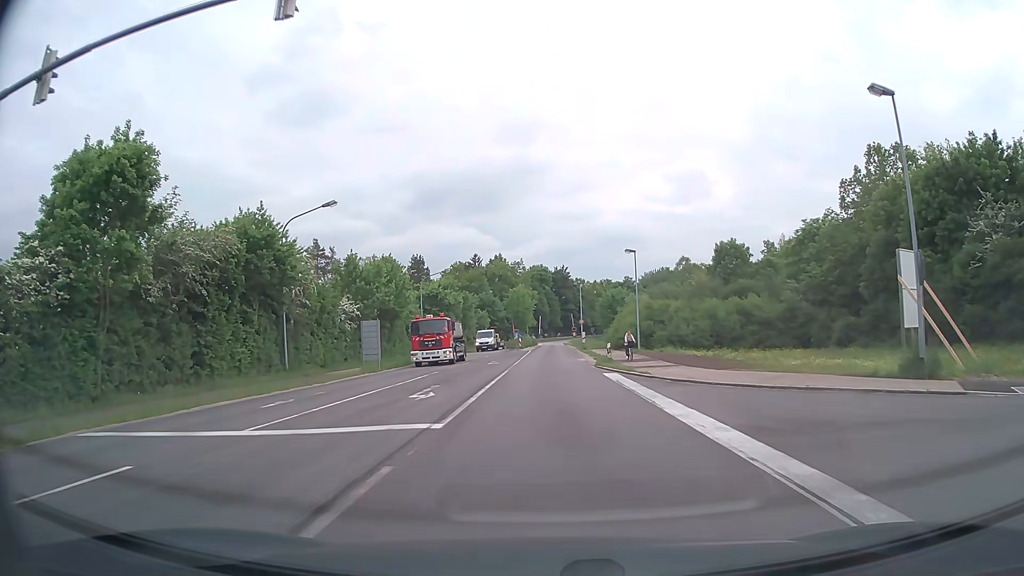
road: secondary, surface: asphalt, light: Day
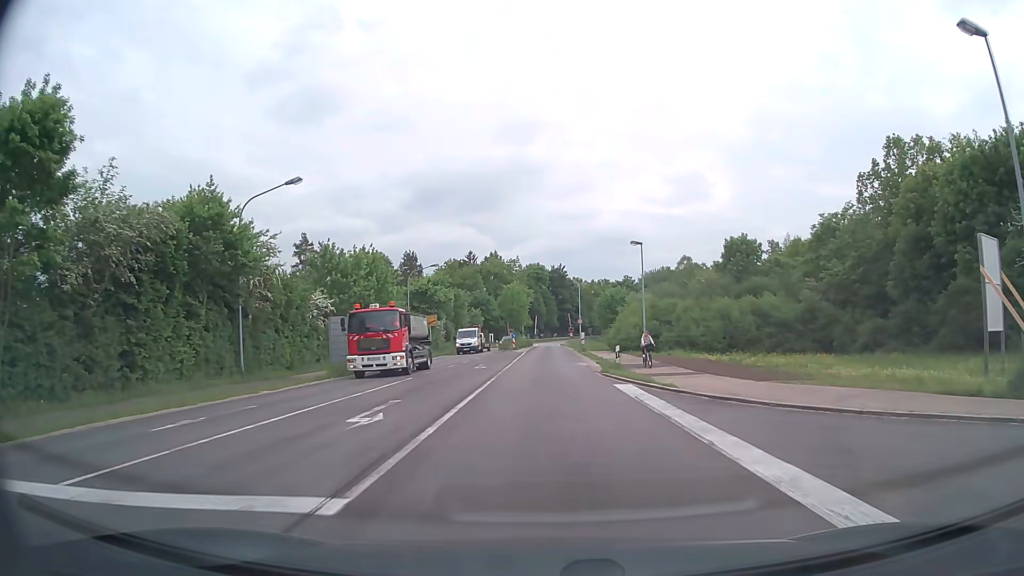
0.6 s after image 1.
(0.0, +5.1) m; 0°
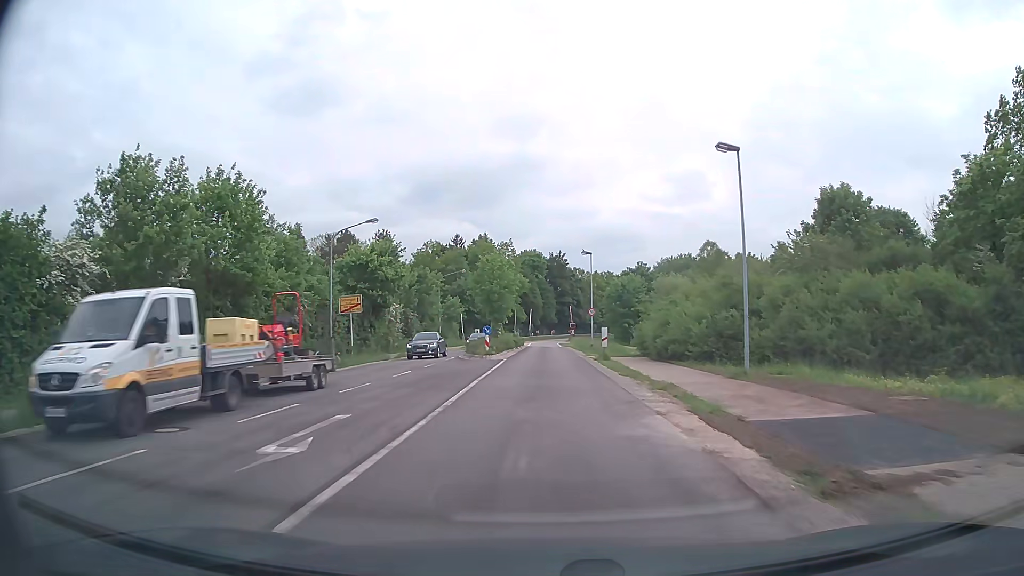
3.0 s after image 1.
(+0.3, +24.0) m; +1°
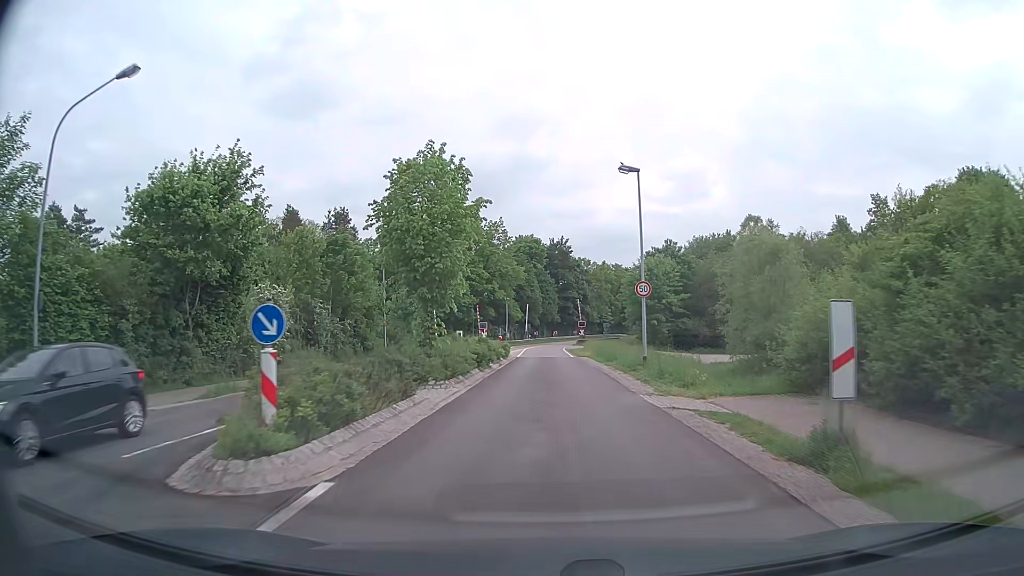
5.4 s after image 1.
(+0.1, +27.6) m; 0°
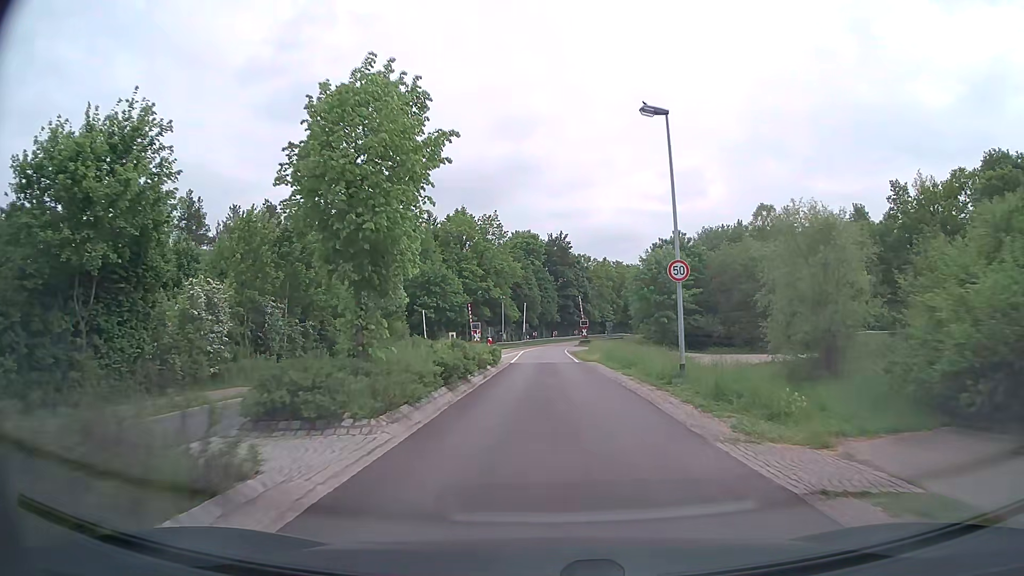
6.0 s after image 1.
(0.0, +7.0) m; 0°
(0, +10) (0, +20) (0, +30) (0, +40) (0, +50) (0, +60) (0, +70) (+1, +80) (+2, +90) (+4, +100) m
